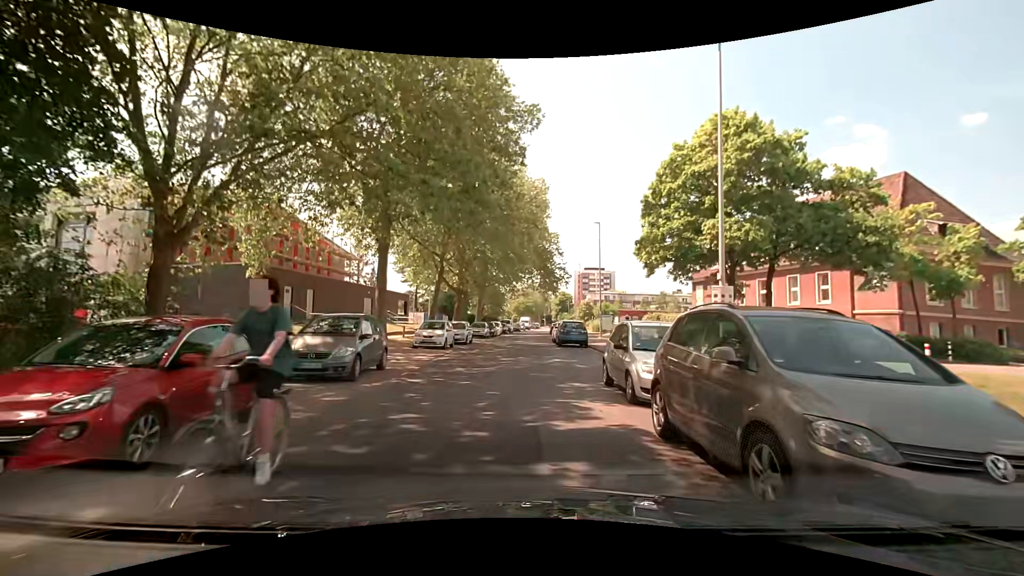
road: unclassified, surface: asphalt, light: Day
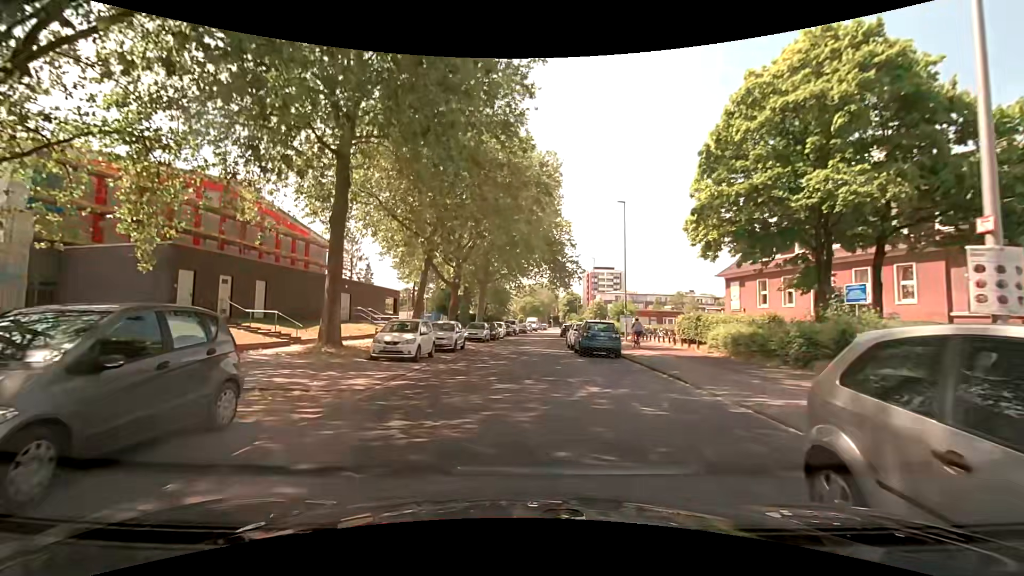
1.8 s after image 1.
(-0.1, +8.1) m; -2°
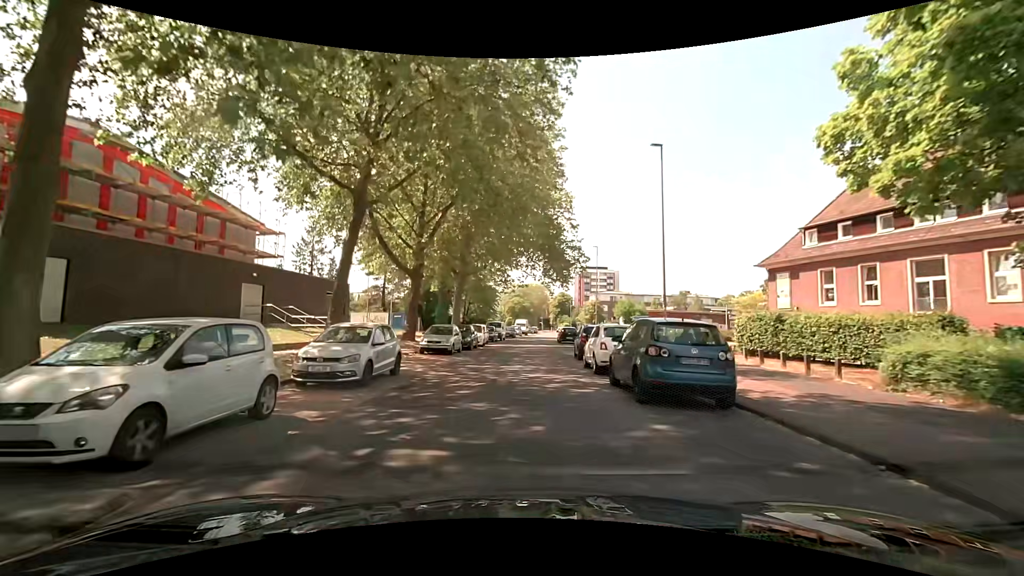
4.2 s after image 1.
(+0.2, +12.3) m; +4°
(0, +10) (0, +20) (0, +30) (0, +40) (0, +50) (+1, +60) (+1, +70) (+2, +80) (+2, +90) (+3, +100) m
